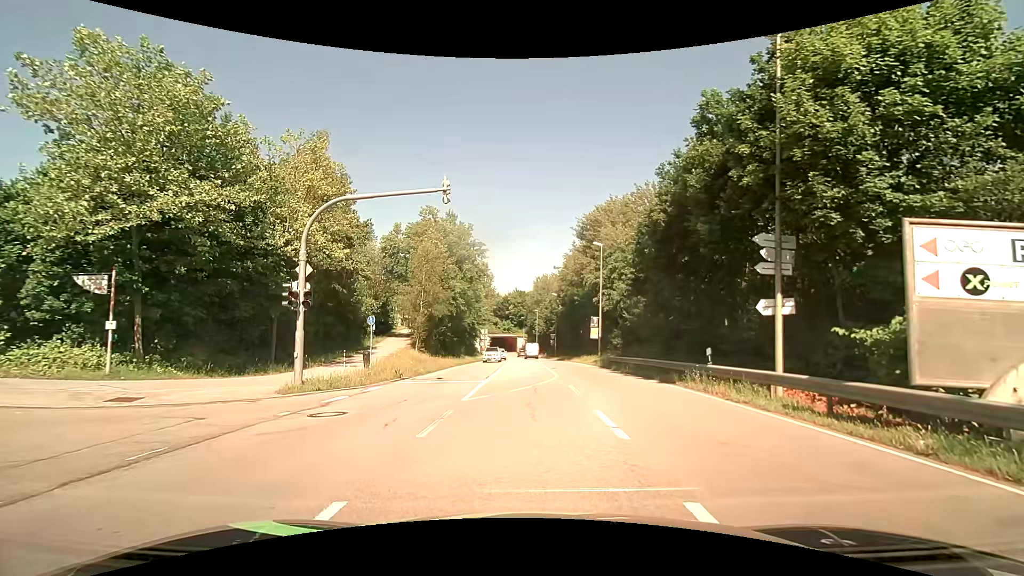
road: secondary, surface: asphalt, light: Day
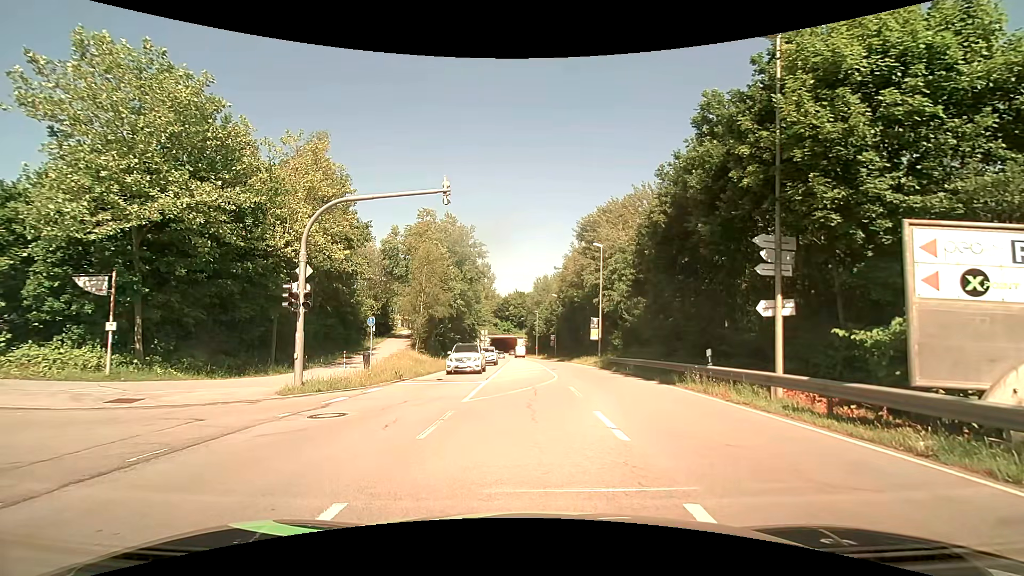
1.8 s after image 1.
(0.0, +0.1) m; 0°
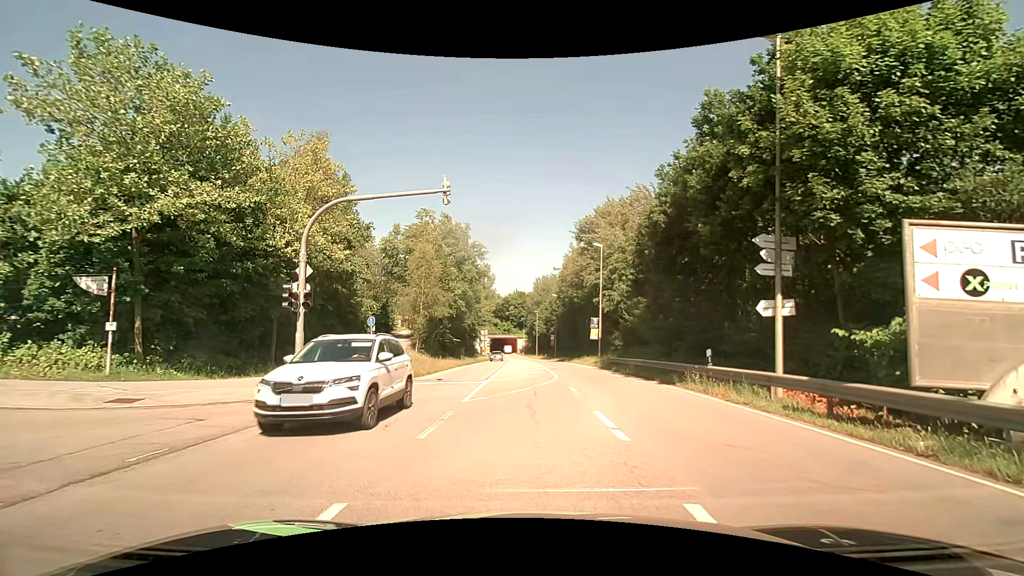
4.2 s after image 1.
(0.0, 0.0) m; 0°
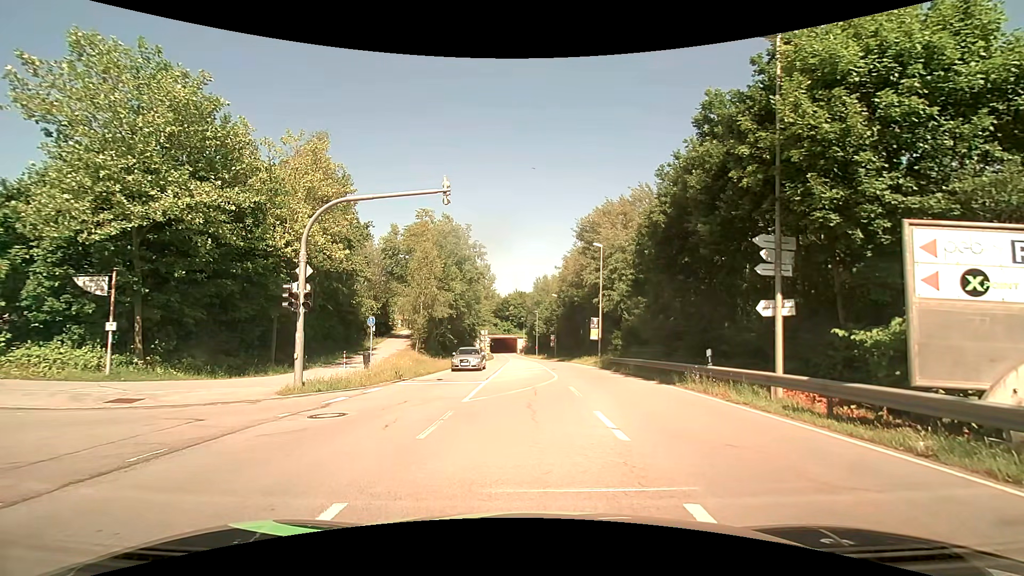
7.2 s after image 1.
(0.0, 0.0) m; 0°
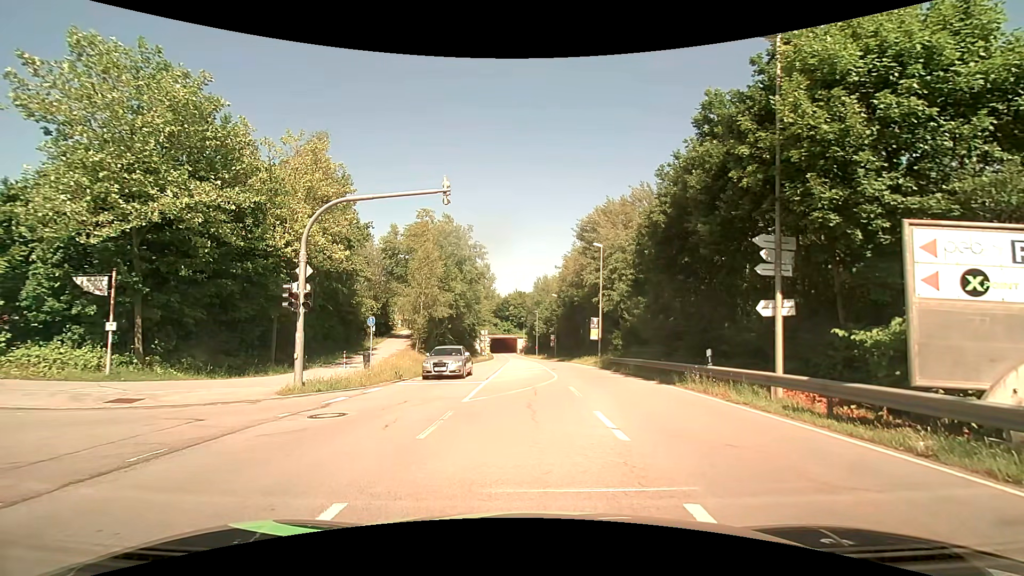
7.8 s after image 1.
(0.0, 0.0) m; 0°
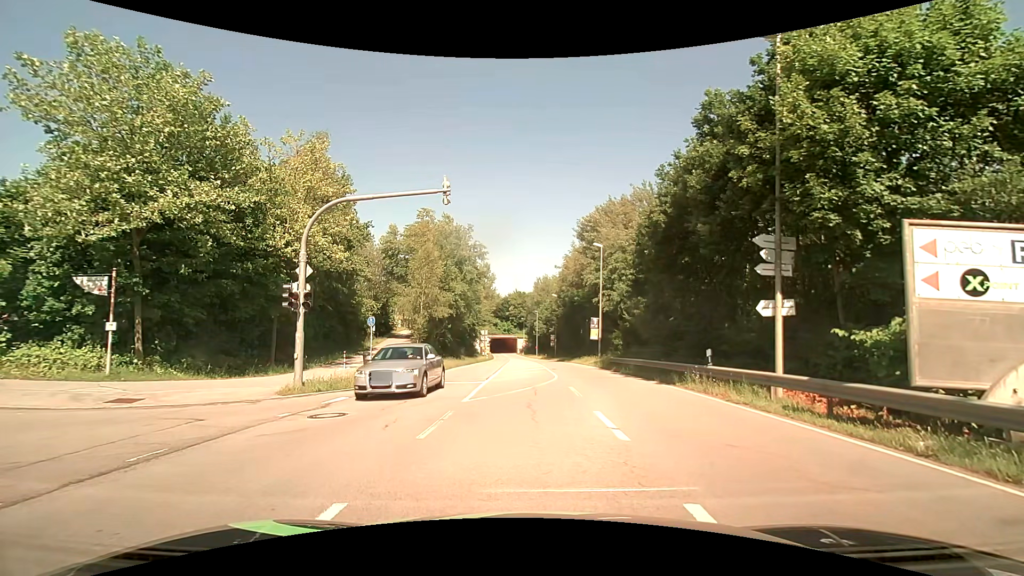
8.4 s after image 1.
(0.0, 0.0) m; 0°
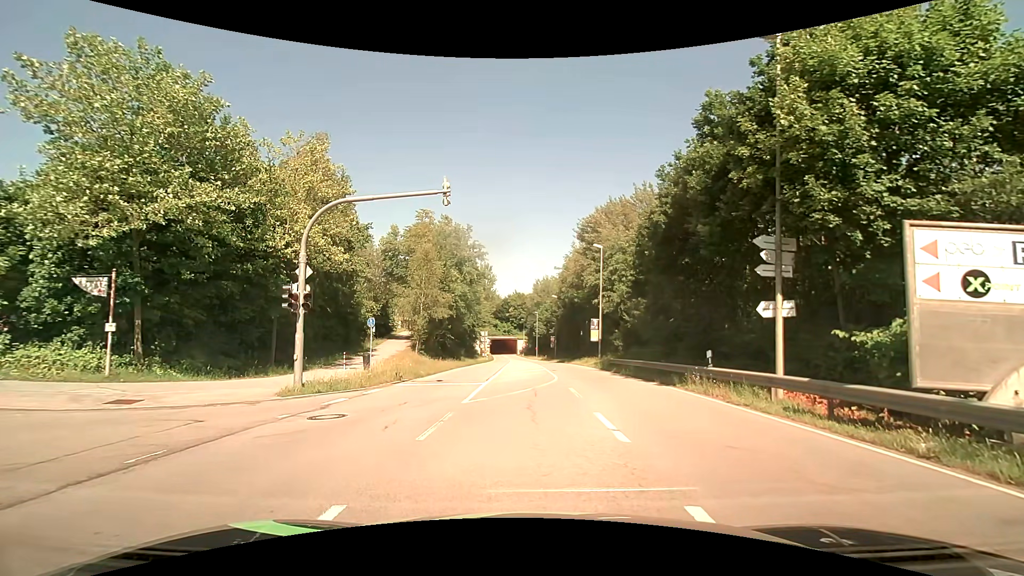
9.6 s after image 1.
(0.0, 0.0) m; 0°
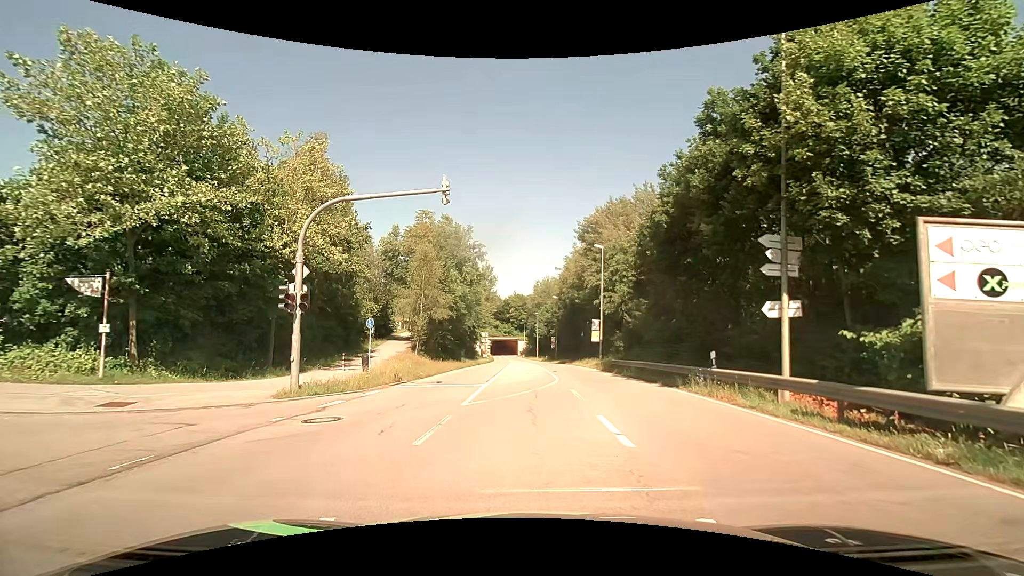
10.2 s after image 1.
(0.0, +0.3) m; 0°
(-5, +8) (-15, +9) (-25, +9) (-35, +10) (-45, +10) (-55, +10) (-65, +9) (-75, +9) (-85, +8) (-94, +7) m
